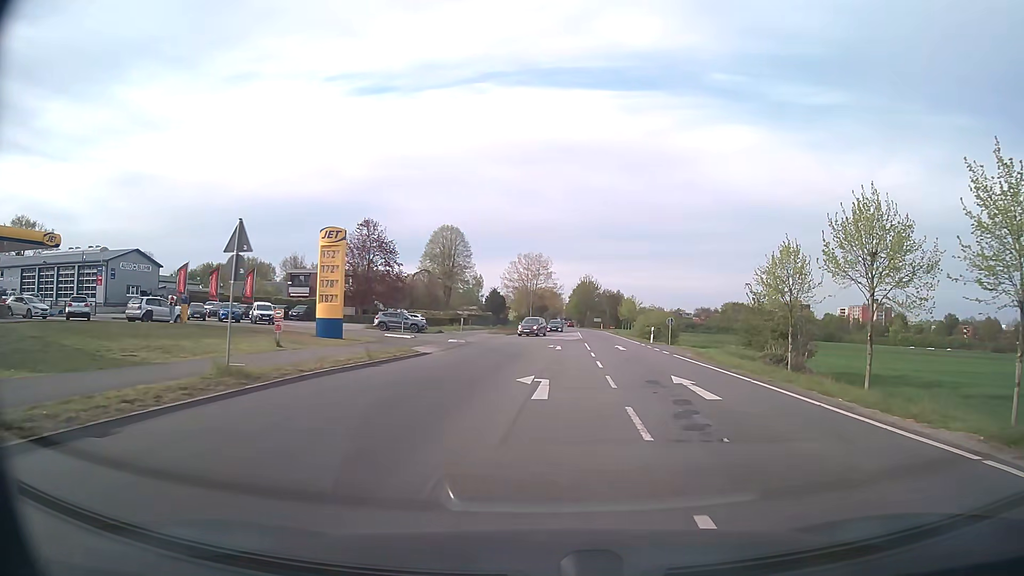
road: secondary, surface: asphalt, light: Day
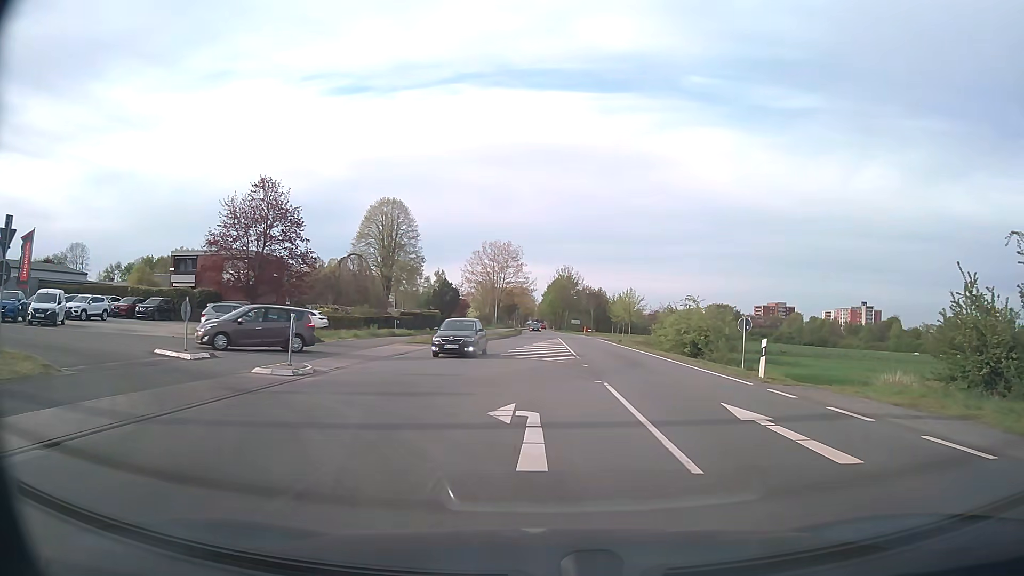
(+0.6, +25.8) m; +2°
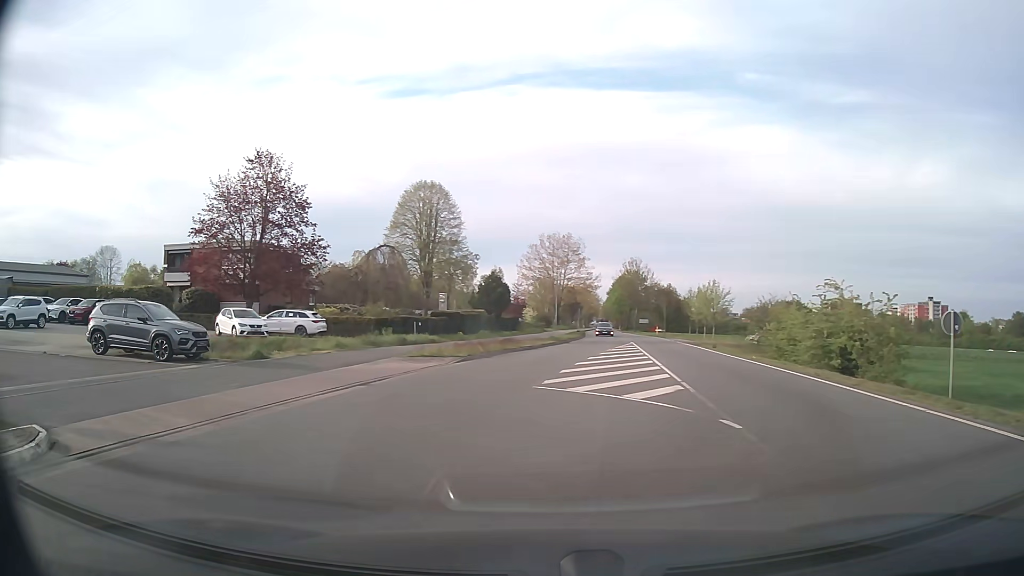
(-0.1, +12.1) m; -5°
